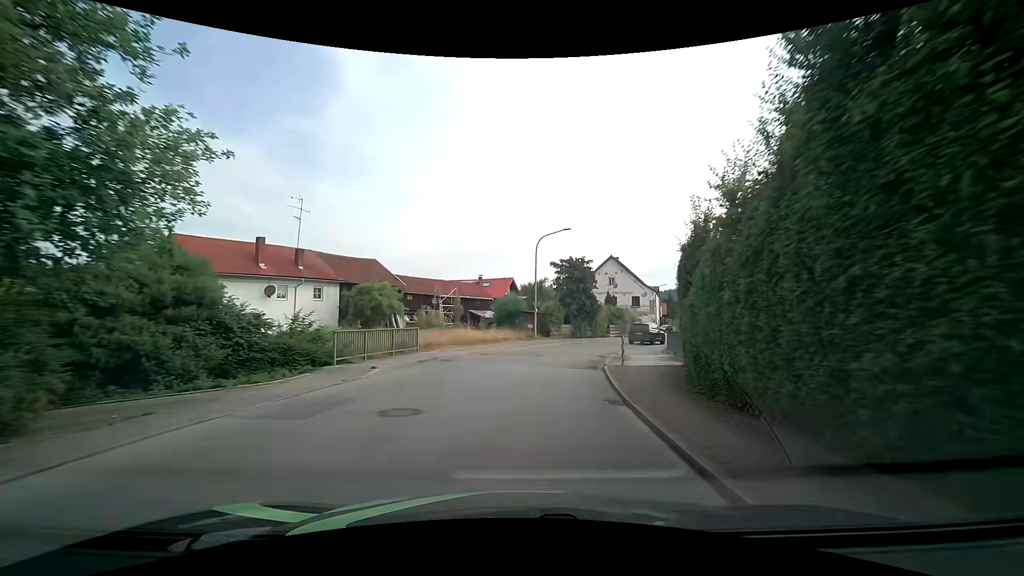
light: Day
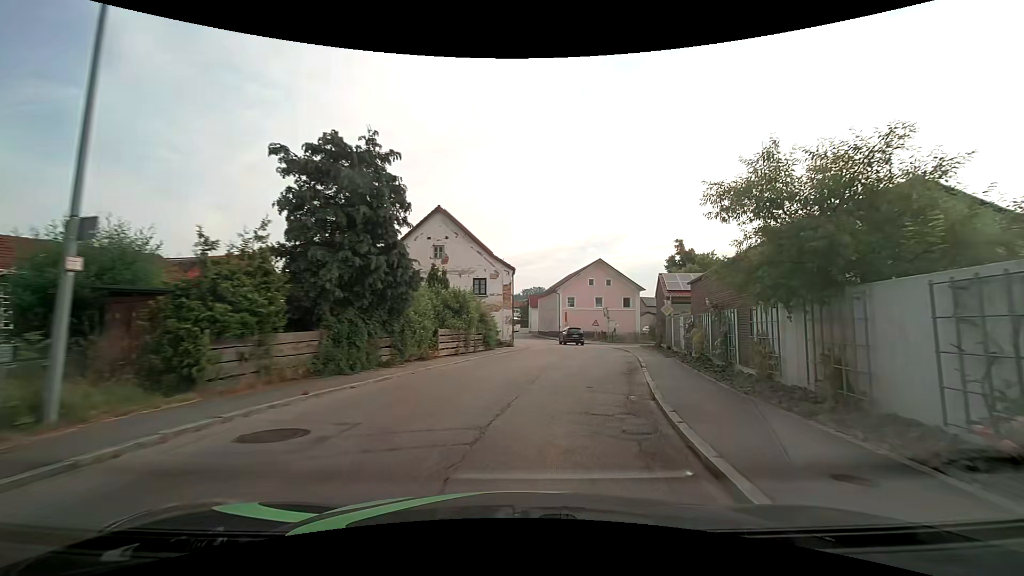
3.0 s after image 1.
(+4.4, +28.6) m; +22°
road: secondary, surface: asphalt
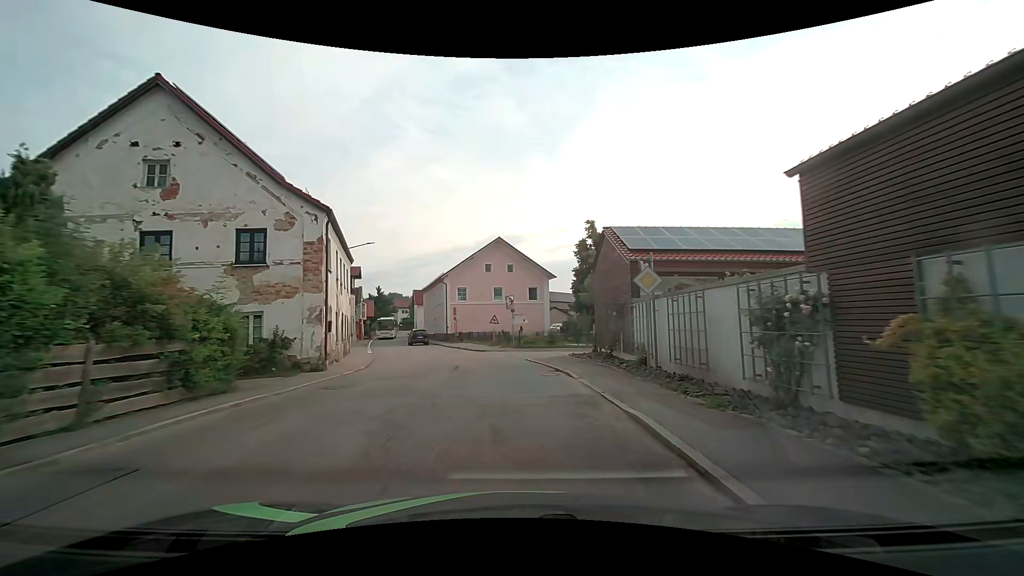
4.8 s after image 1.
(+2.3, +17.8) m; +11°
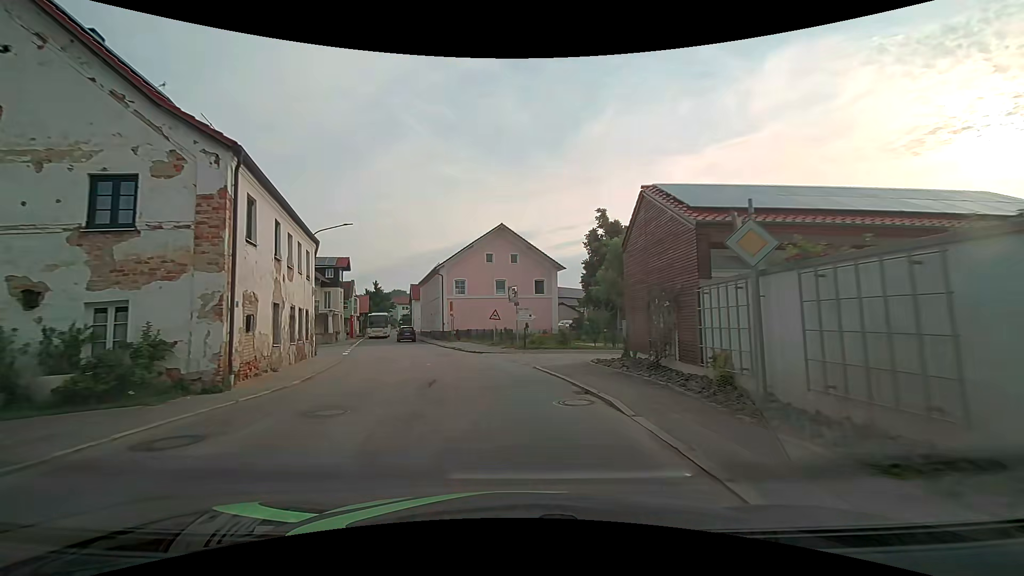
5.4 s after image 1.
(0.0, +6.0) m; 0°
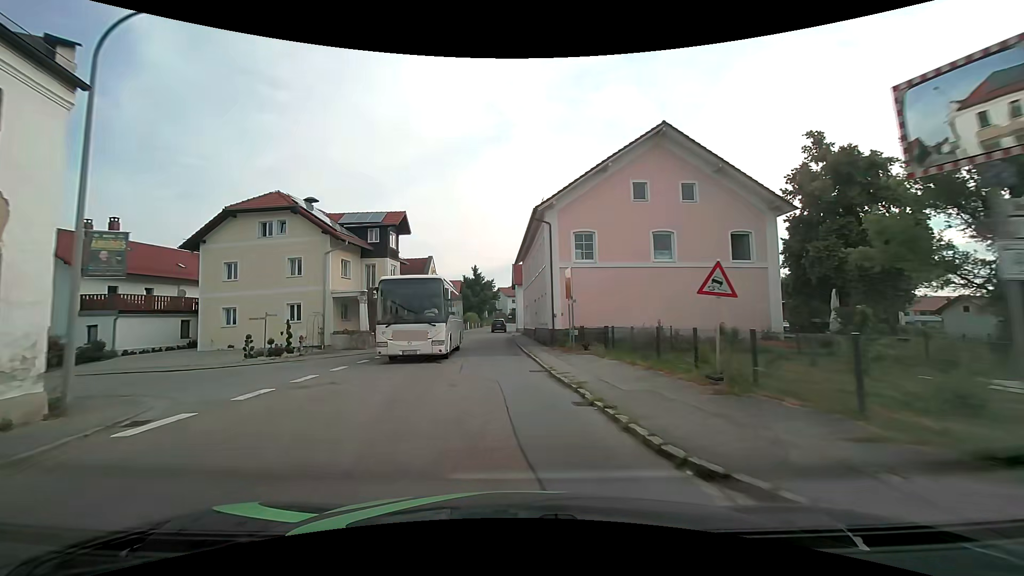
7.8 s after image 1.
(-3.0, +23.7) m; -14°
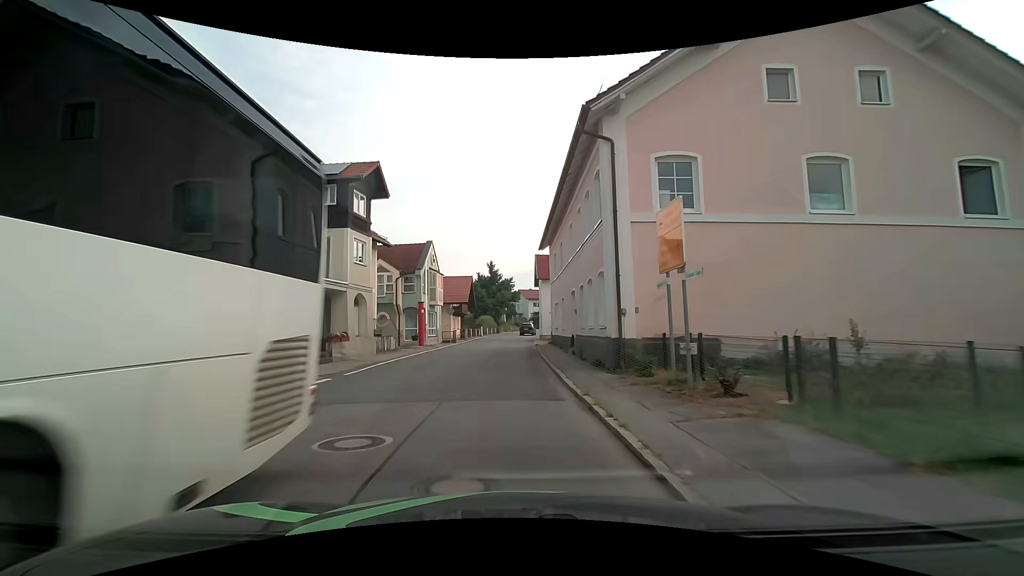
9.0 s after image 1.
(-0.3, +12.4) m; -3°
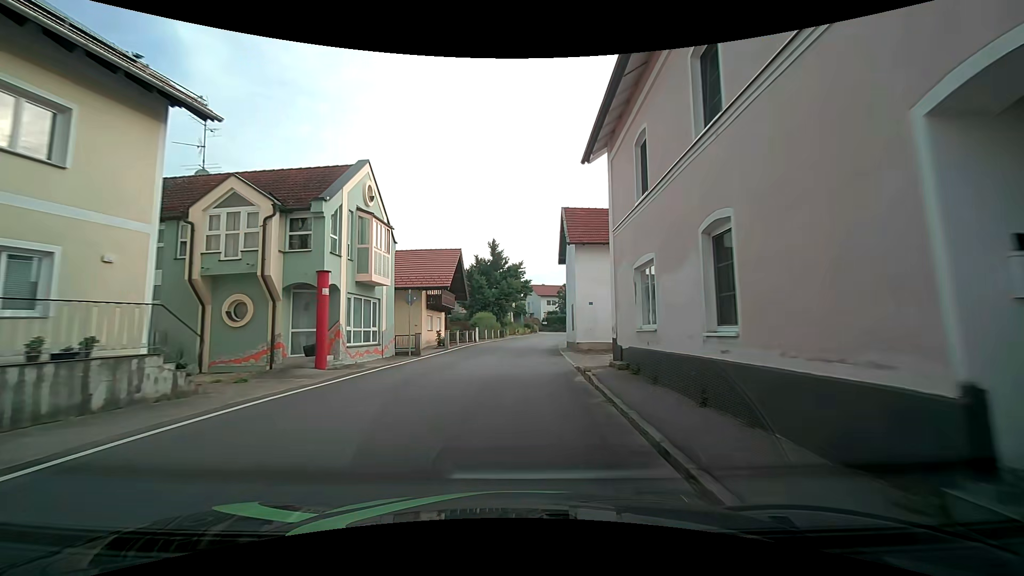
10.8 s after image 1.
(-0.4, +20.1) m; -1°
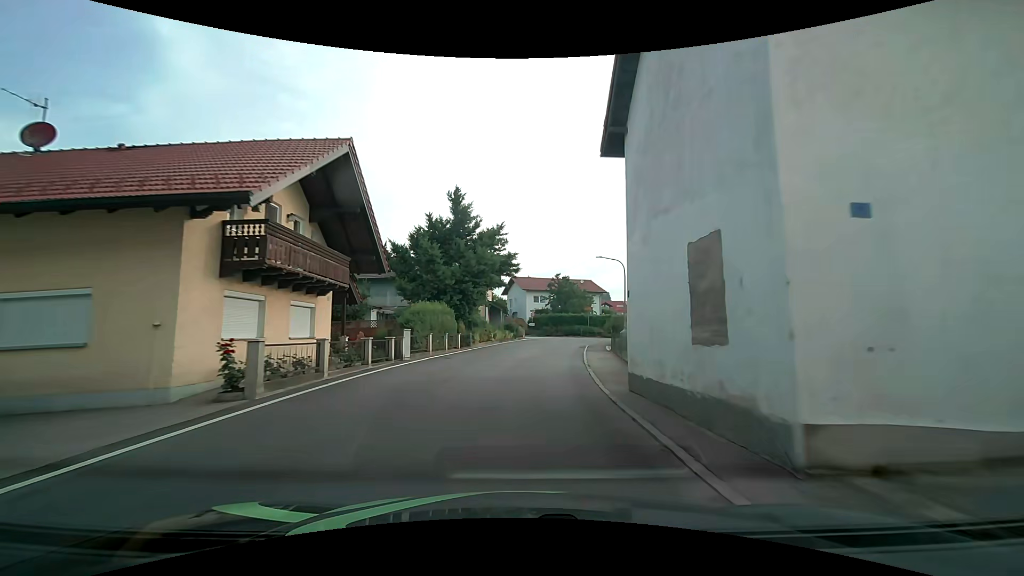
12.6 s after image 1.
(+0.3, +21.2) m; +2°
(0, +10) (+1, +20) (+2, +30) (+4, +40) (+7, +49) (+13, +57) (+21, +64) (+30, +68) (+39, +71) (+49, +73) m
